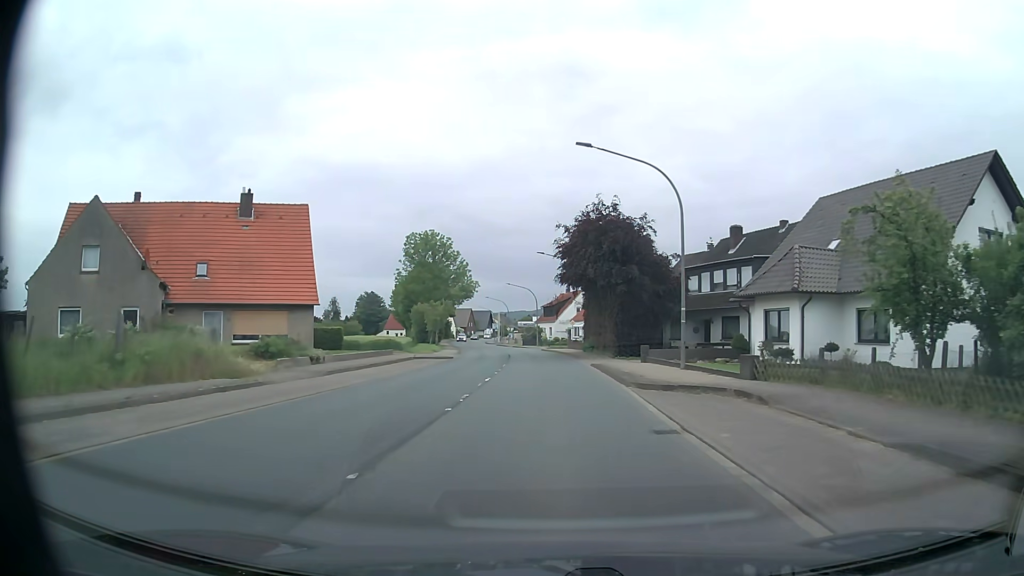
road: primary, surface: asphalt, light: Day
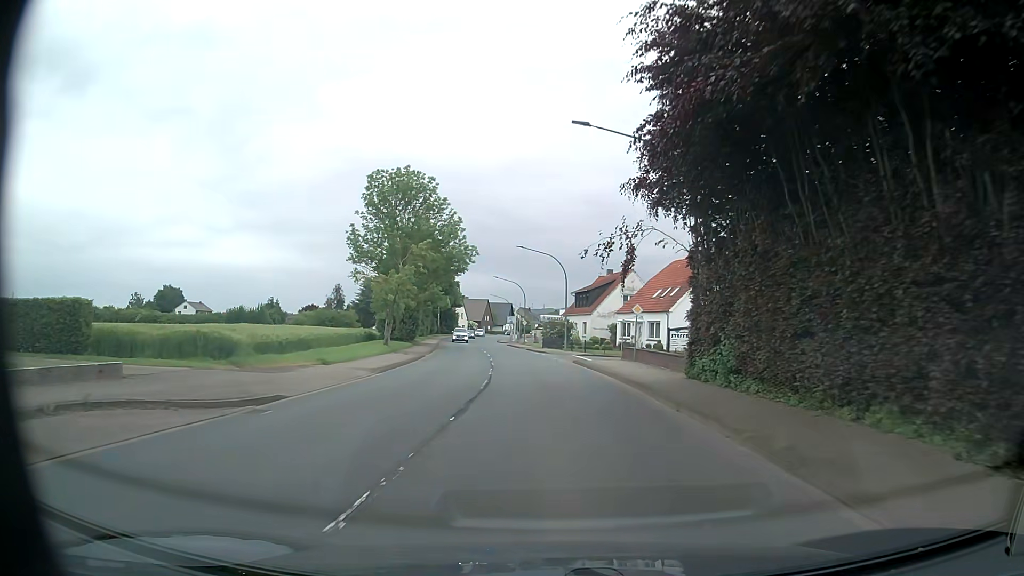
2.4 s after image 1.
(-0.4, +32.5) m; -2°
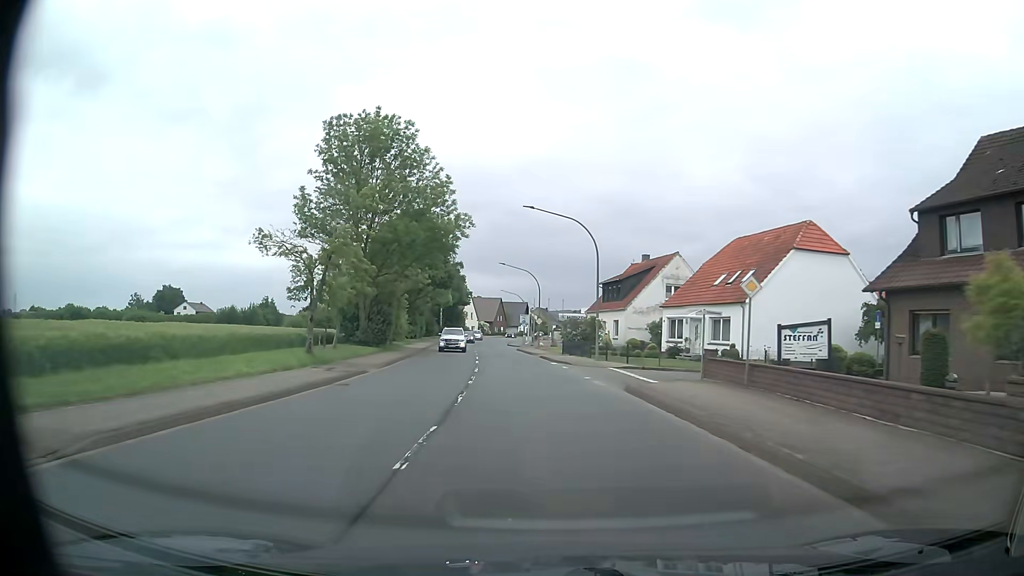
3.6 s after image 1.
(-0.2, +16.3) m; -2°
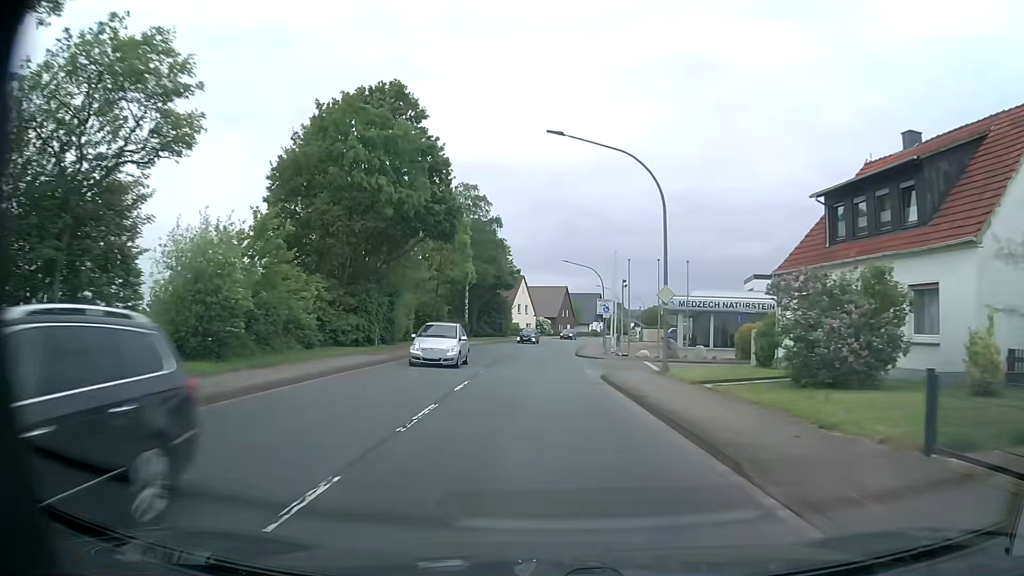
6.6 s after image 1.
(-2.0, +40.5) m; -6°
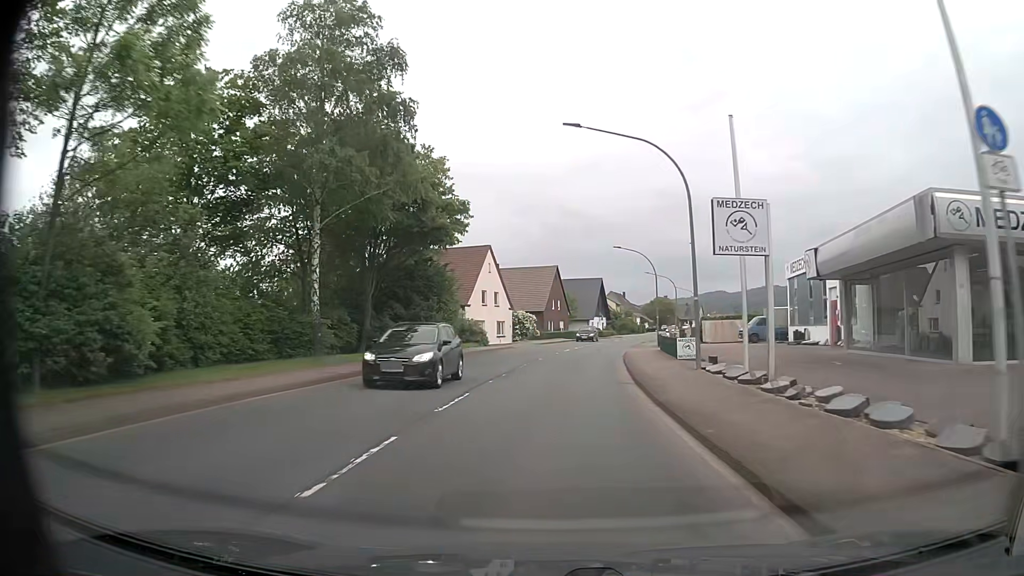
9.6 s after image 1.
(+0.3, +40.5) m; +2°
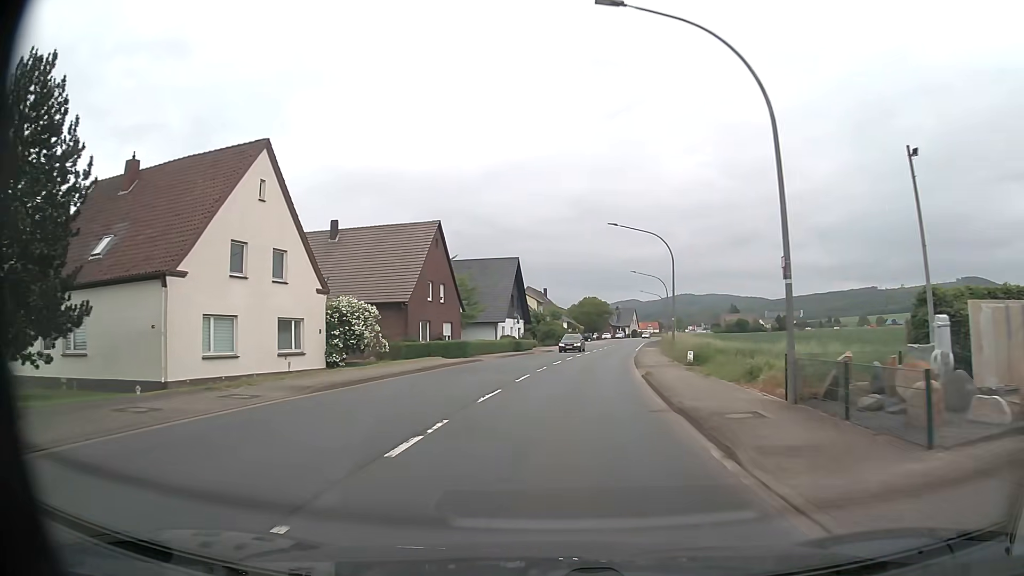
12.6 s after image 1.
(+2.5, +40.1) m; +7°
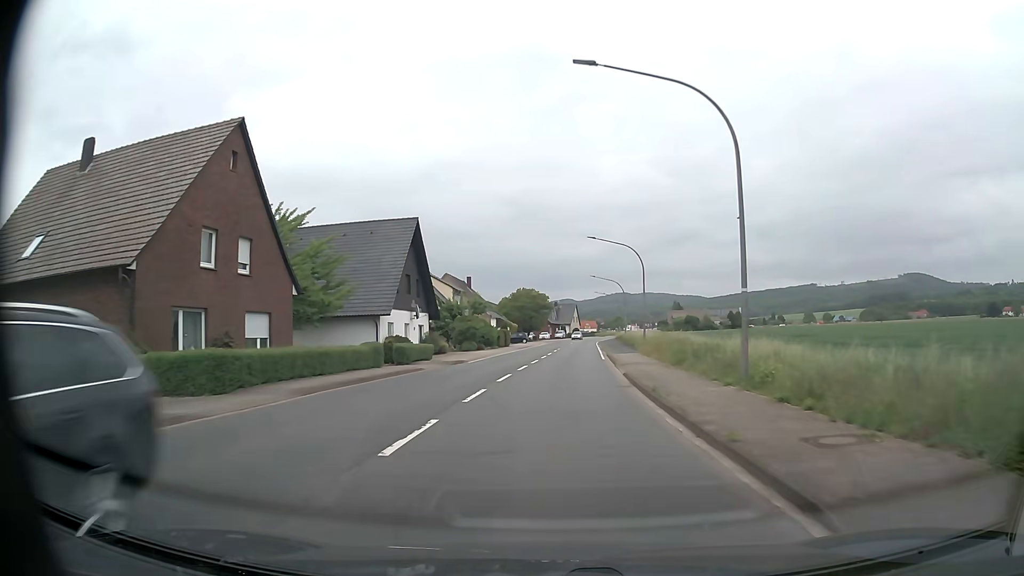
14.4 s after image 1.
(+1.4, +24.1) m; +6°
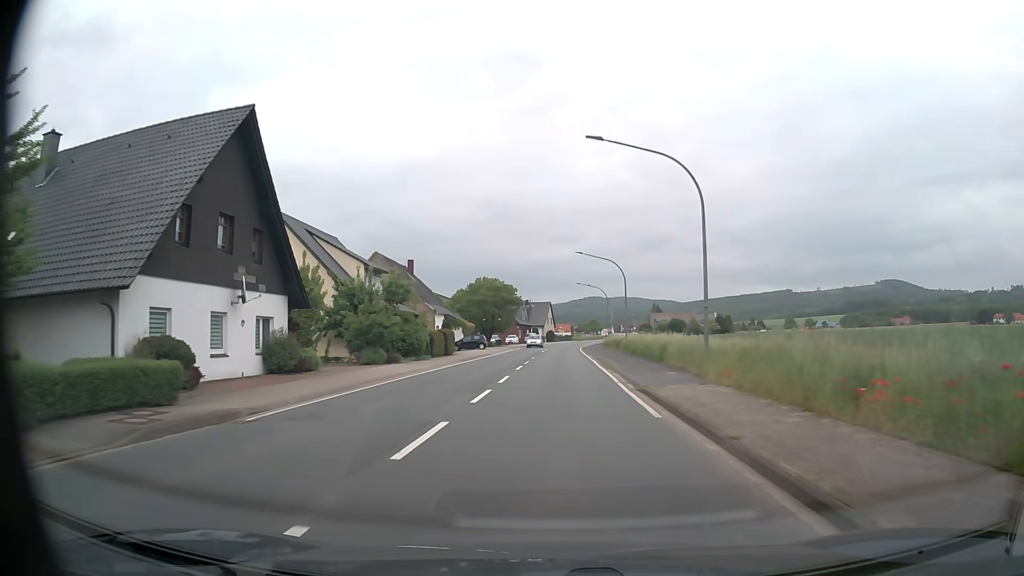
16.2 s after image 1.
(+0.6, +24.2) m; +2°
(0, +10) (0, +20) (0, +30) (0, +40) (+1, +50) (+1, +60) (+2, +70) (+2, +80) (+3, +90) (+4, +100) m
